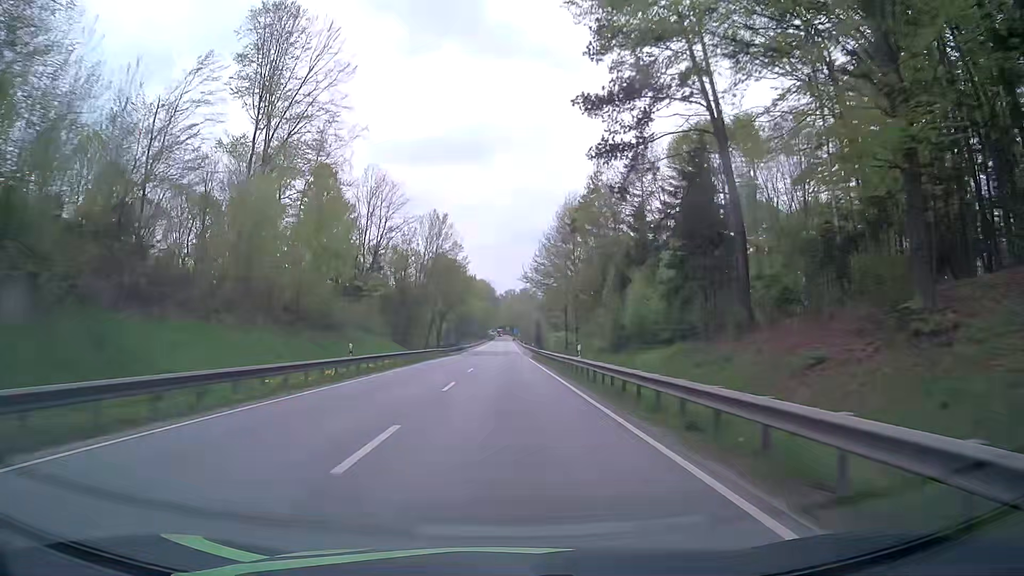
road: primary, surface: asphalt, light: Day
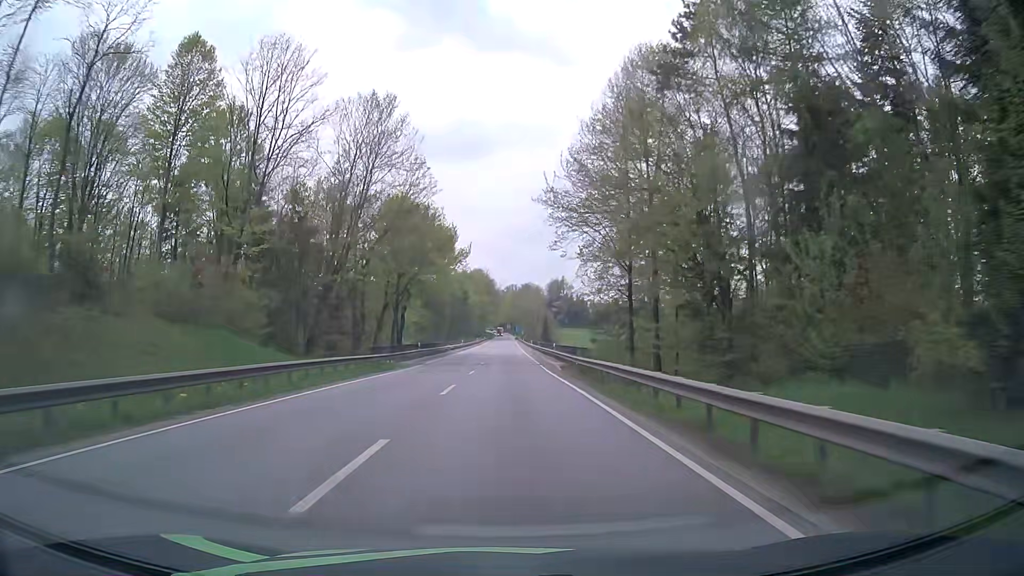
(+0.1, +37.6) m; 0°
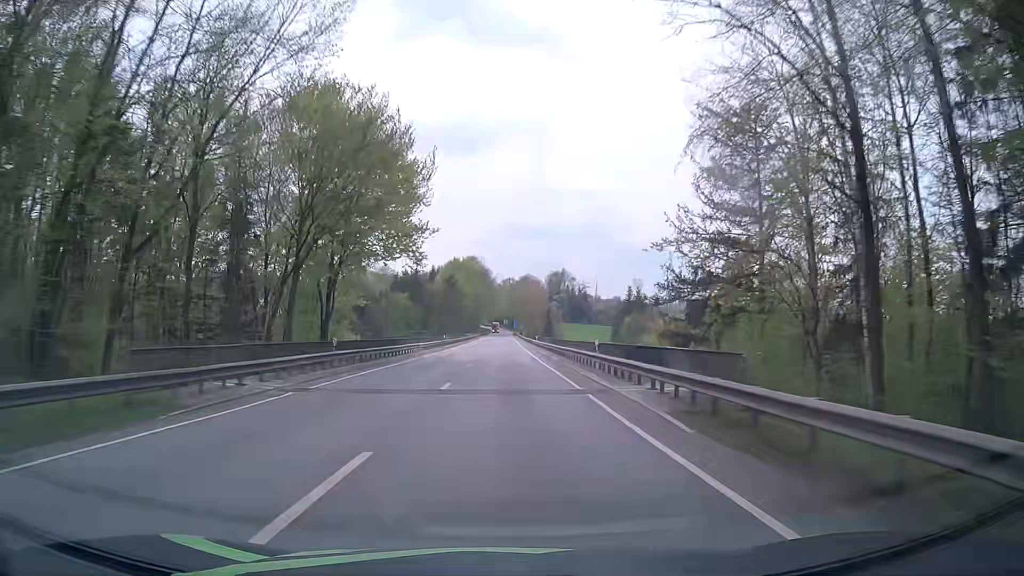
(0.0, +25.0) m; 0°
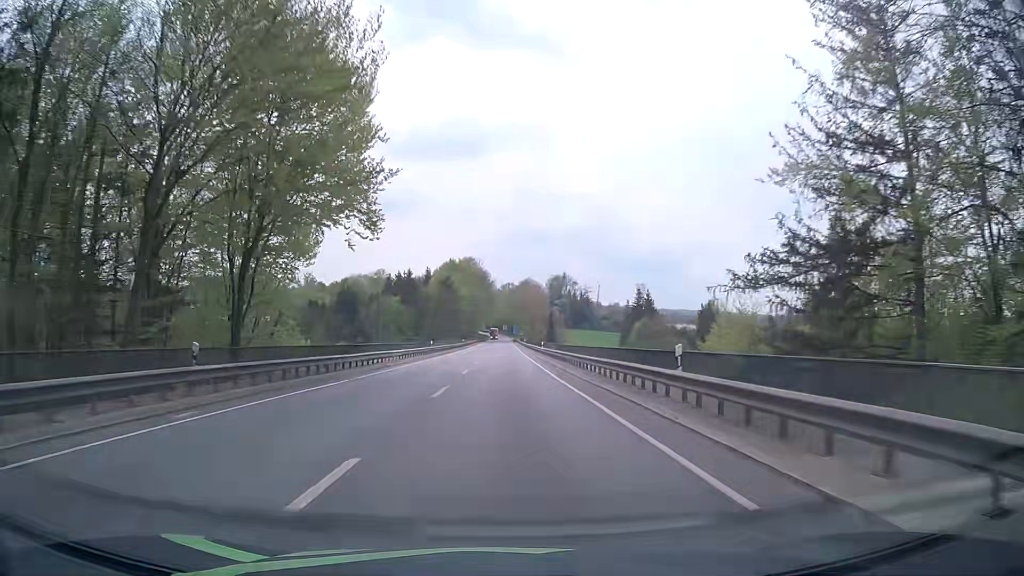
(0.0, +12.5) m; 0°
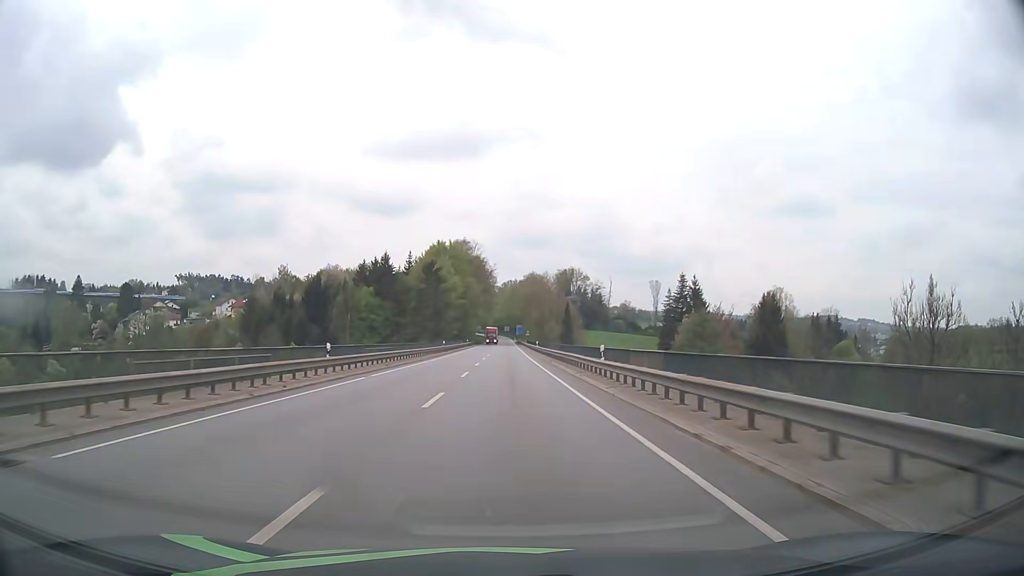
(+0.2, +37.5) m; 0°
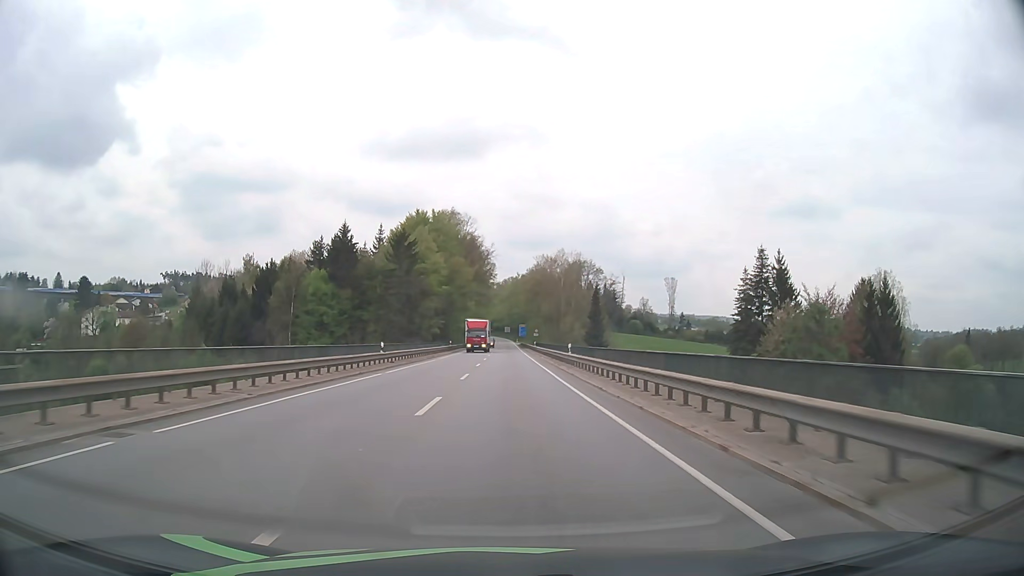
(0.0, +37.4) m; 0°
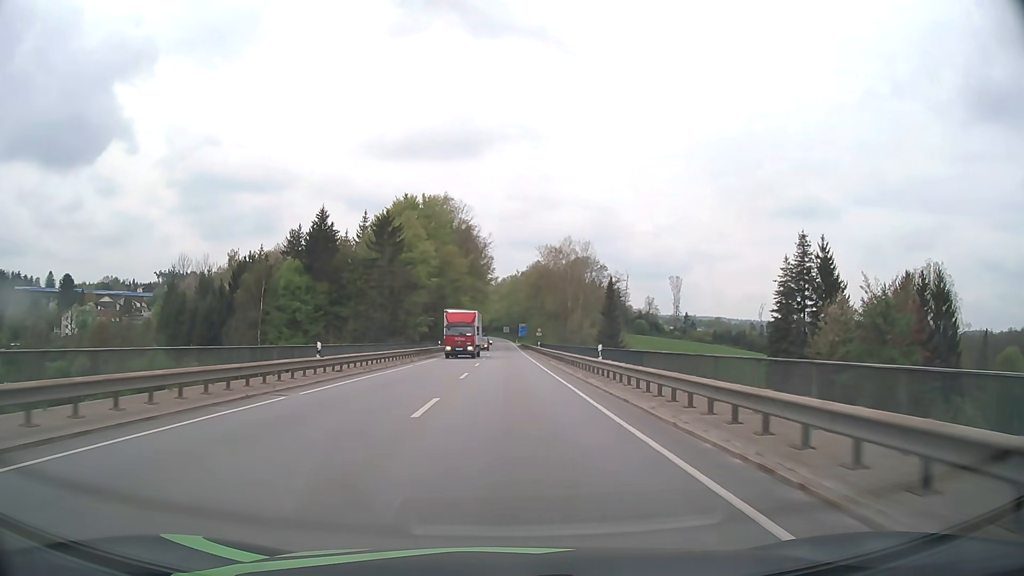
(0.0, +12.5) m; 0°
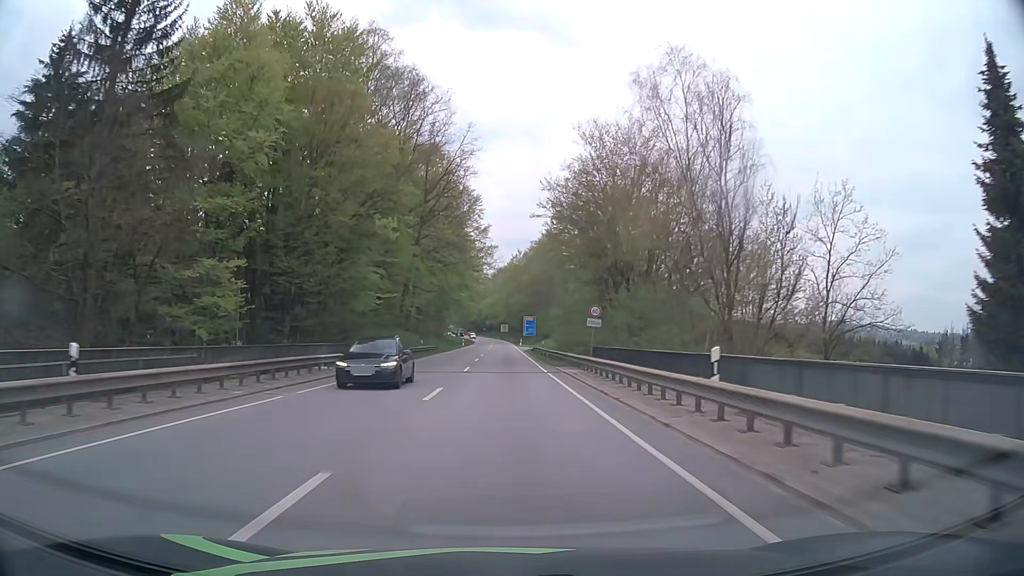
(+0.2, +59.7) m; 0°
(0, +10) (0, +20) (0, +30) (0, +40) (0, +50) (0, +60) (0, +70) (0, +80) (0, +90) (0, +100) m
